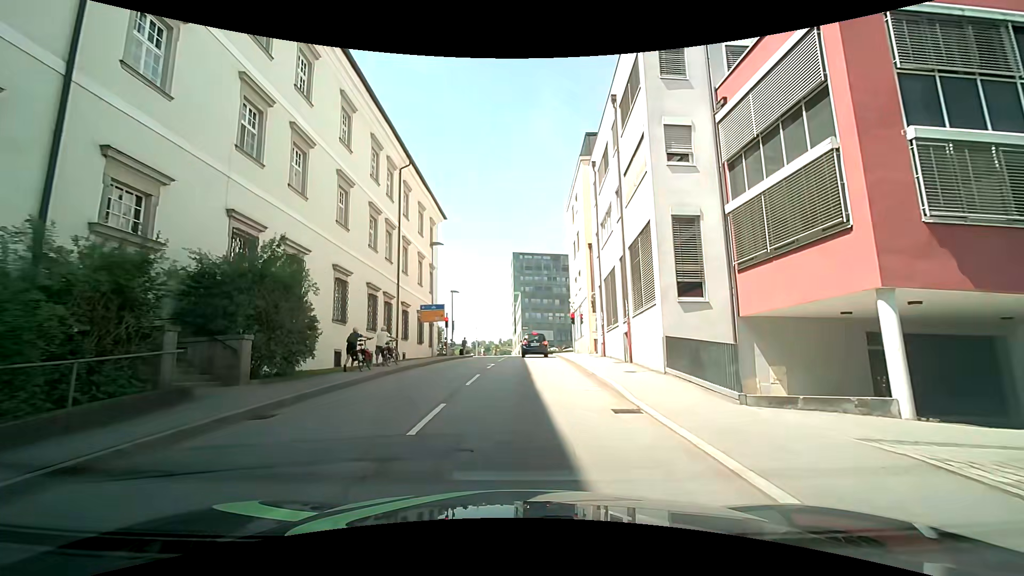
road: unclassified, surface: asphalt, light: Day
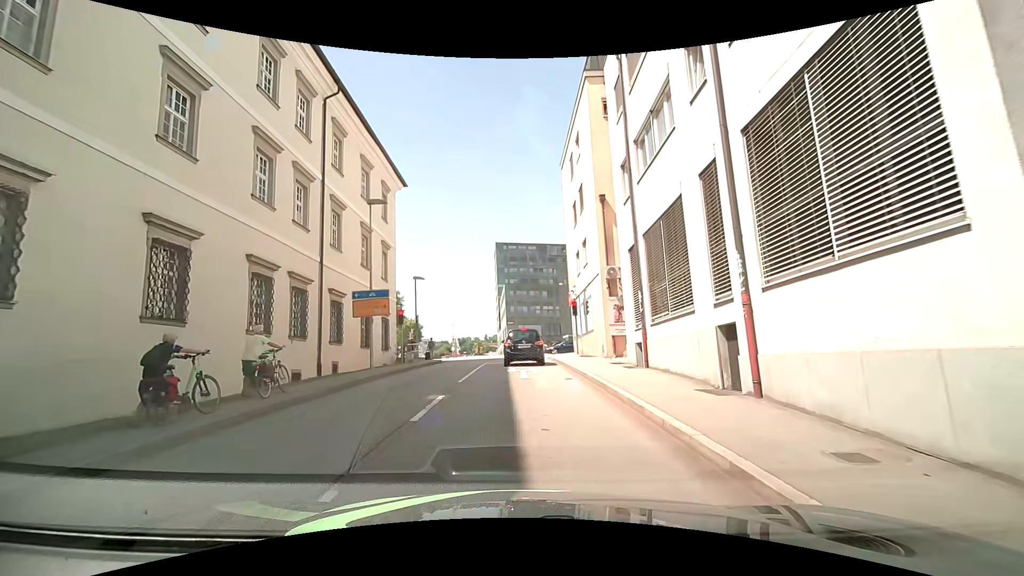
(+0.3, +11.0) m; +2°
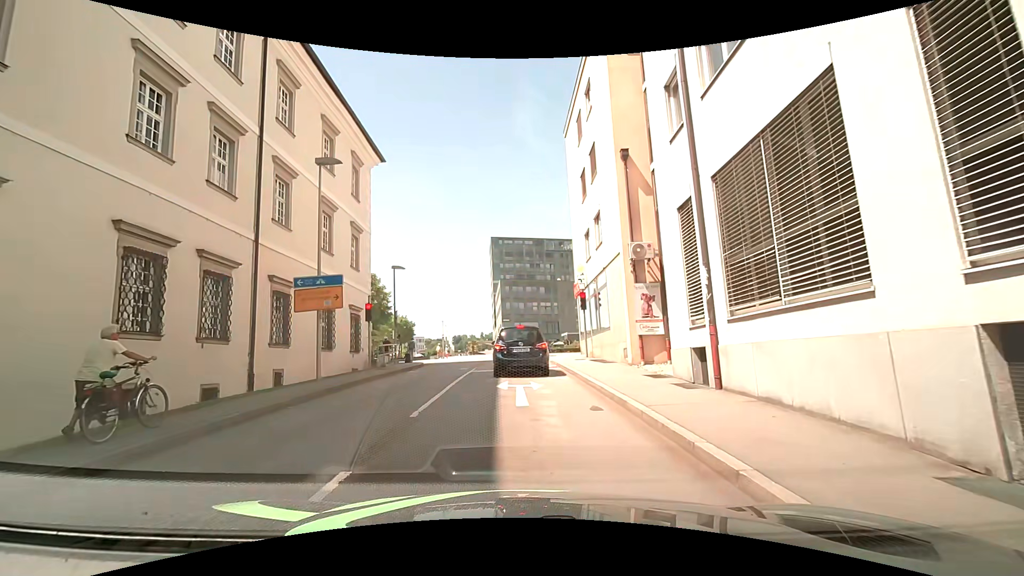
(0.0, +5.4) m; +1°
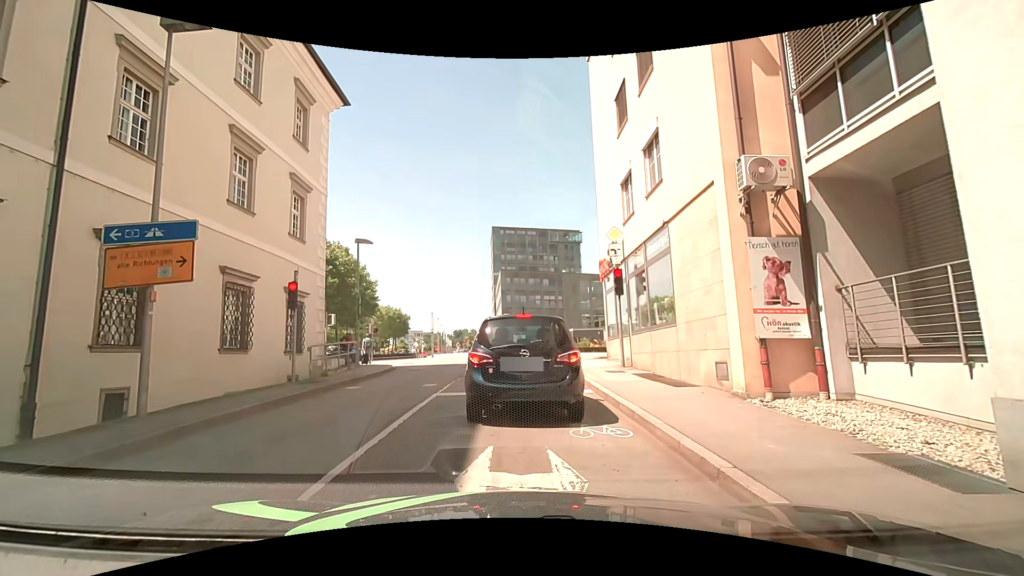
(0.0, +7.8) m; -2°
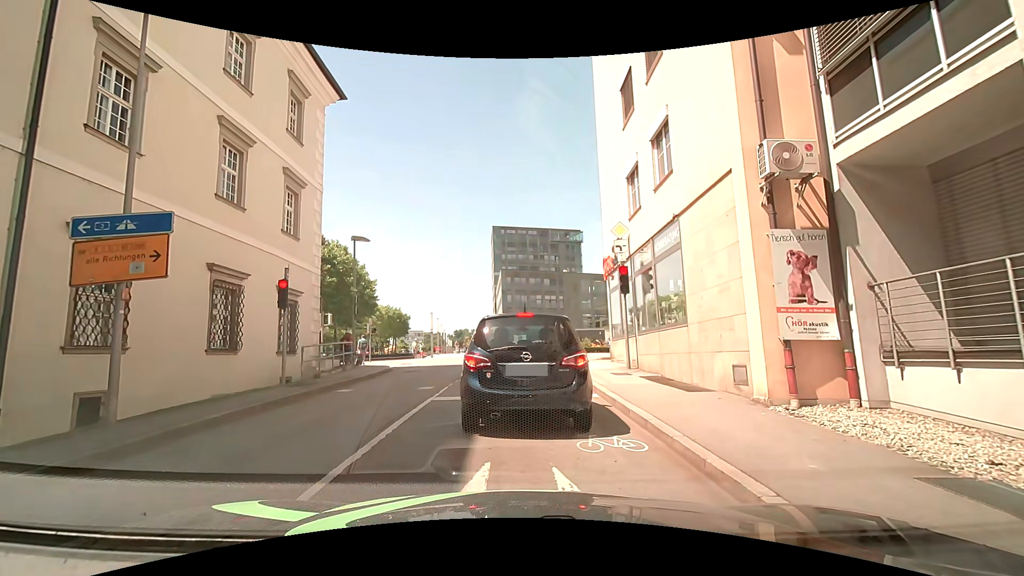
(0.0, +0.6) m; 0°
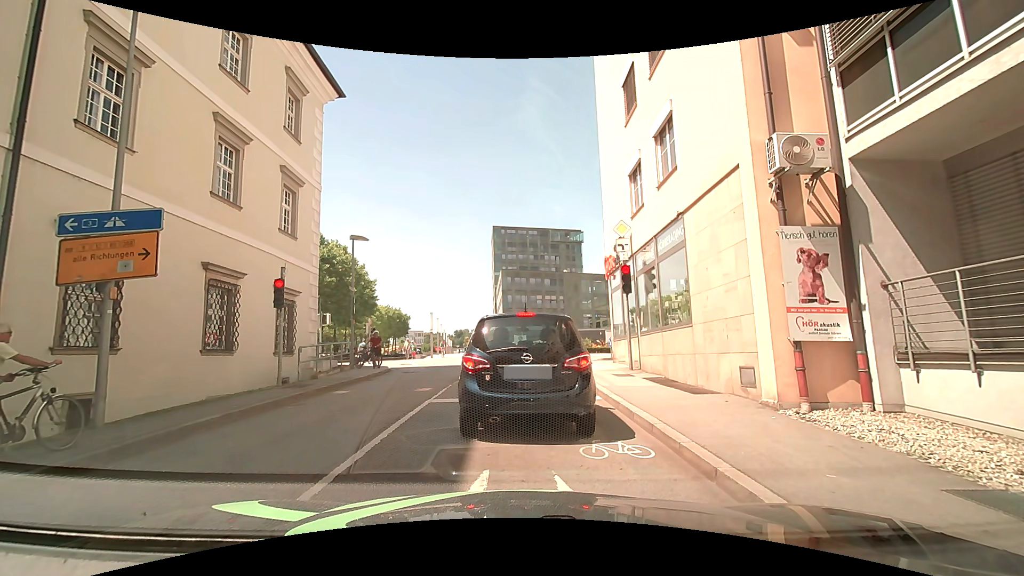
(0.0, +0.3) m; 0°
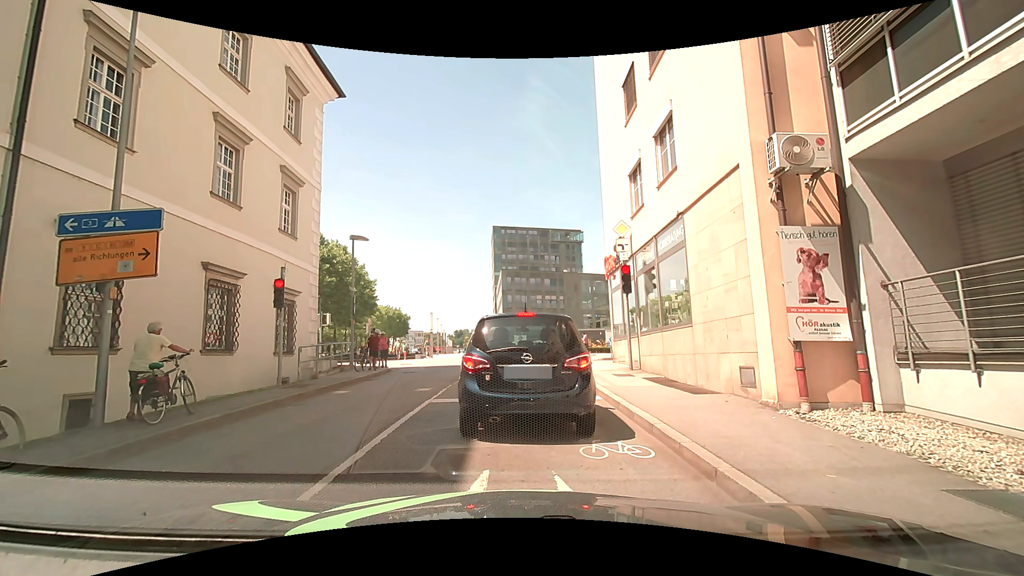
(0.0, 0.0) m; 0°
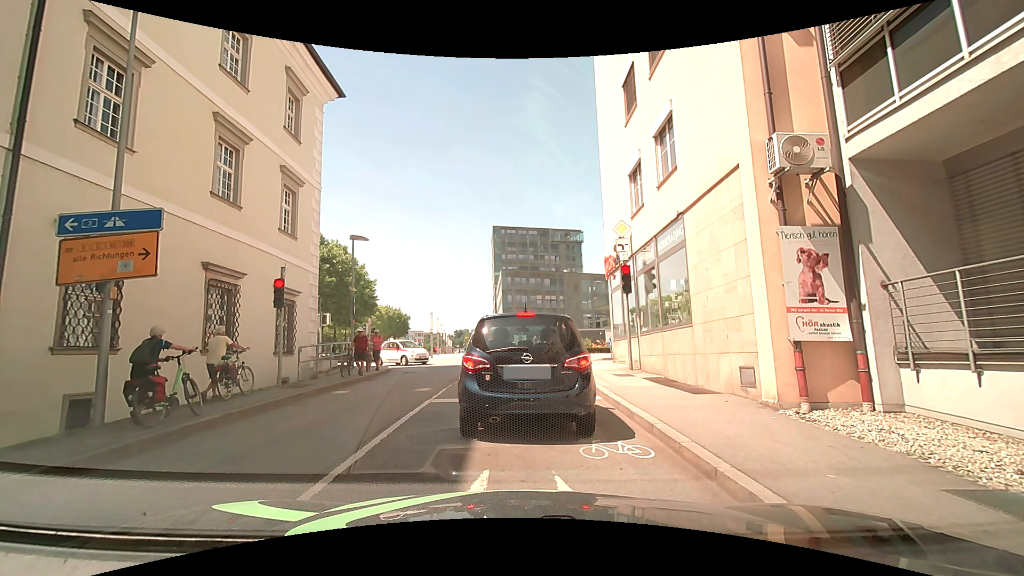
(0.0, 0.0) m; 0°
